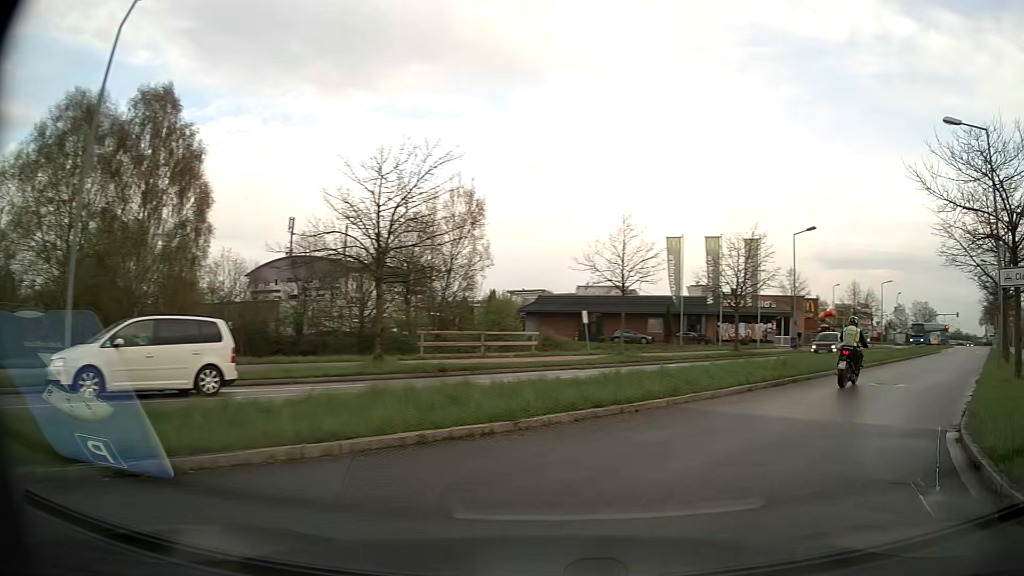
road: residential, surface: asphalt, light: Day
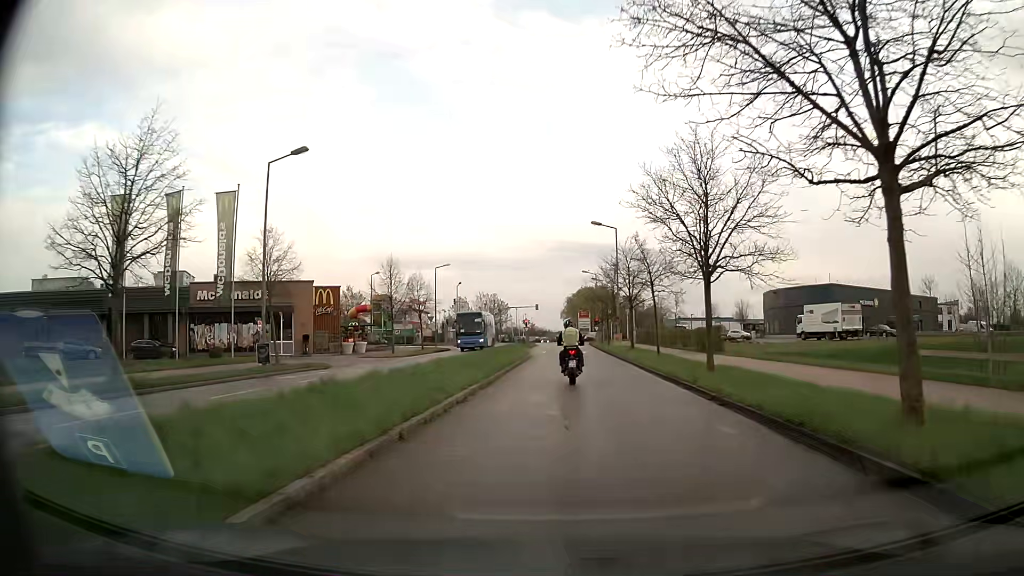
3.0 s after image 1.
(+11.2, +20.4) m; +39°
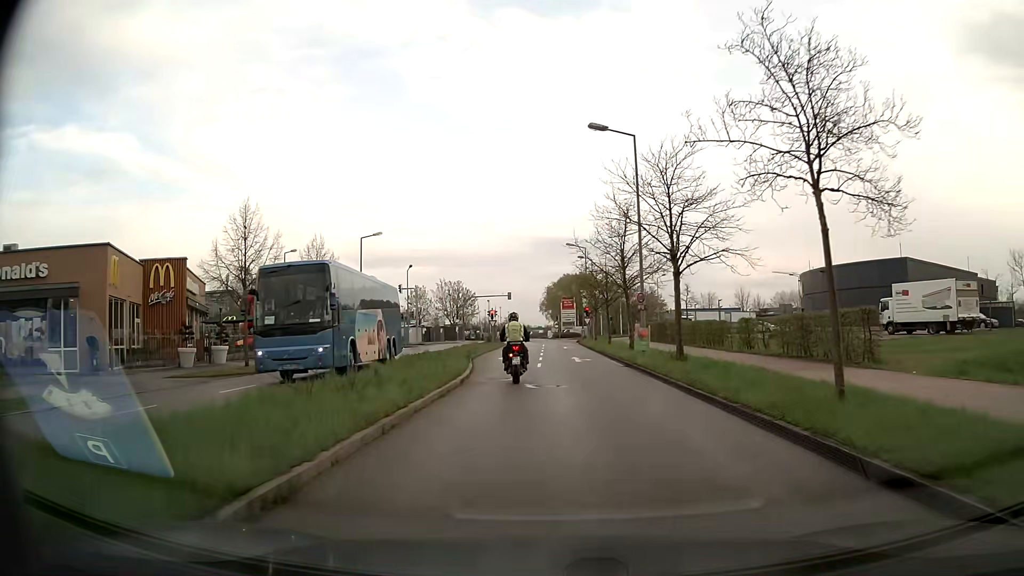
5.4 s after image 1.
(+0.6, +22.5) m; +2°
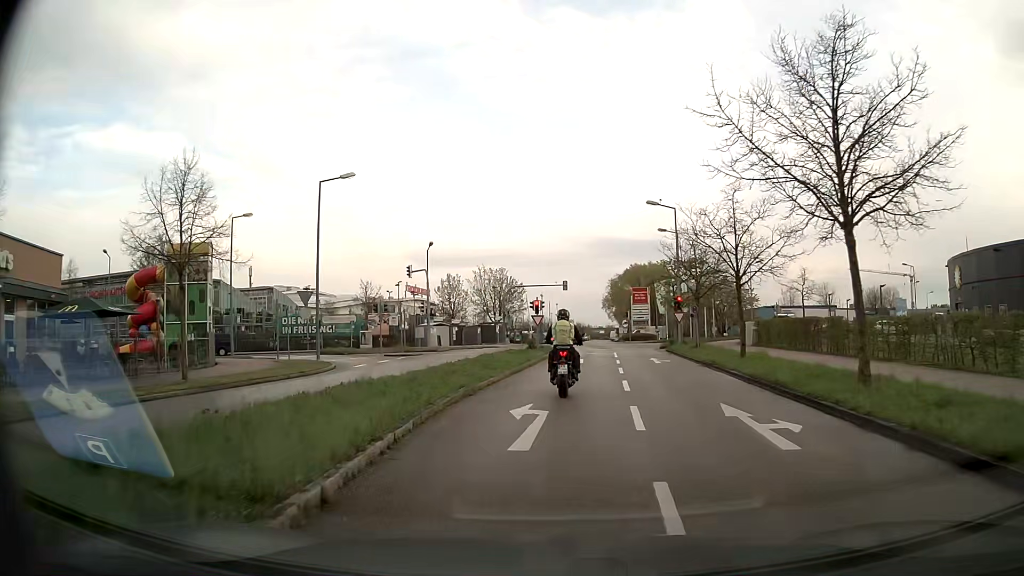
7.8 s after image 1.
(-0.7, +21.1) m; -5°
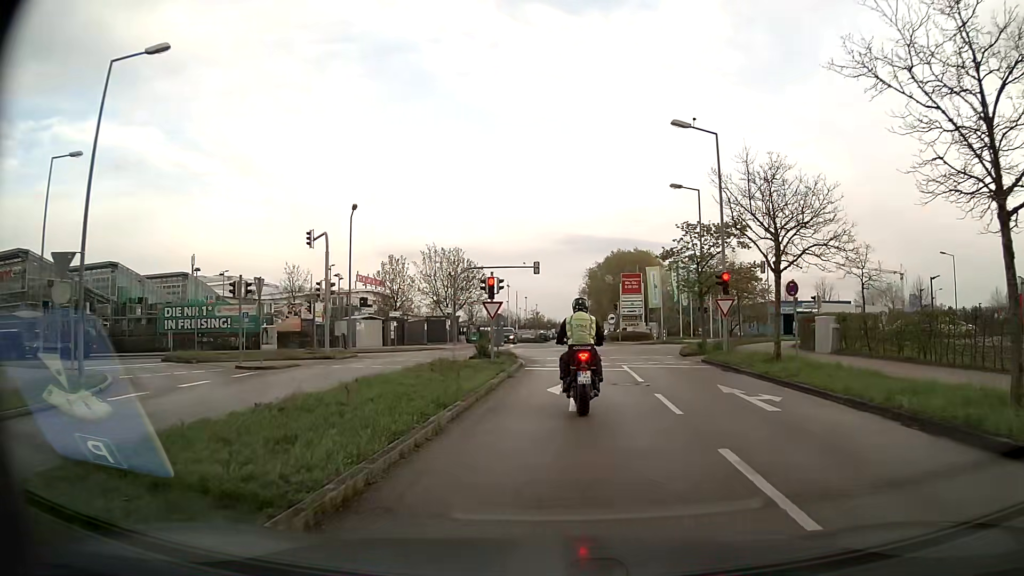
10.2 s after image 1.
(+0.1, +16.4) m; +2°
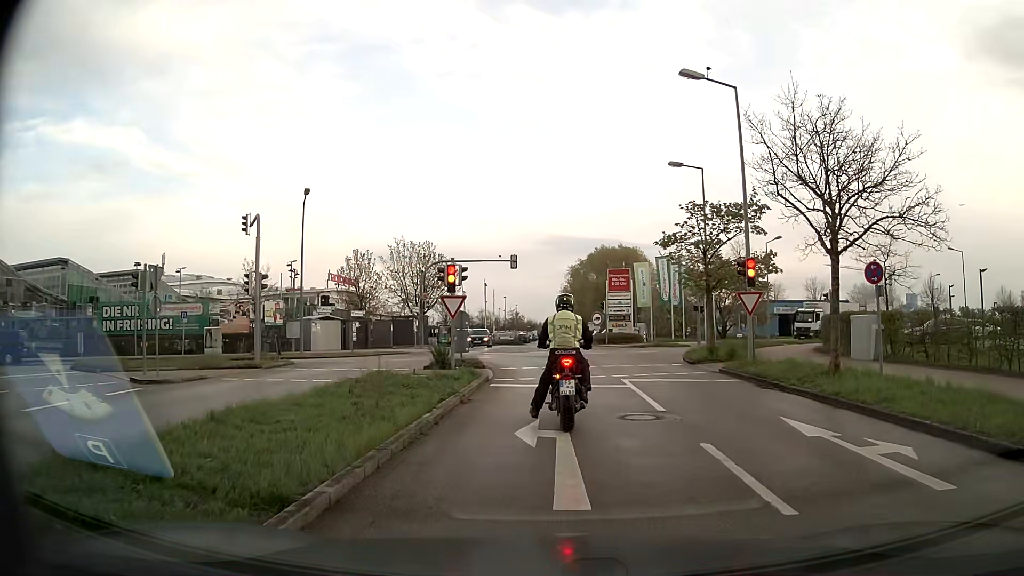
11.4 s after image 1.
(+0.1, +5.5) m; +2°
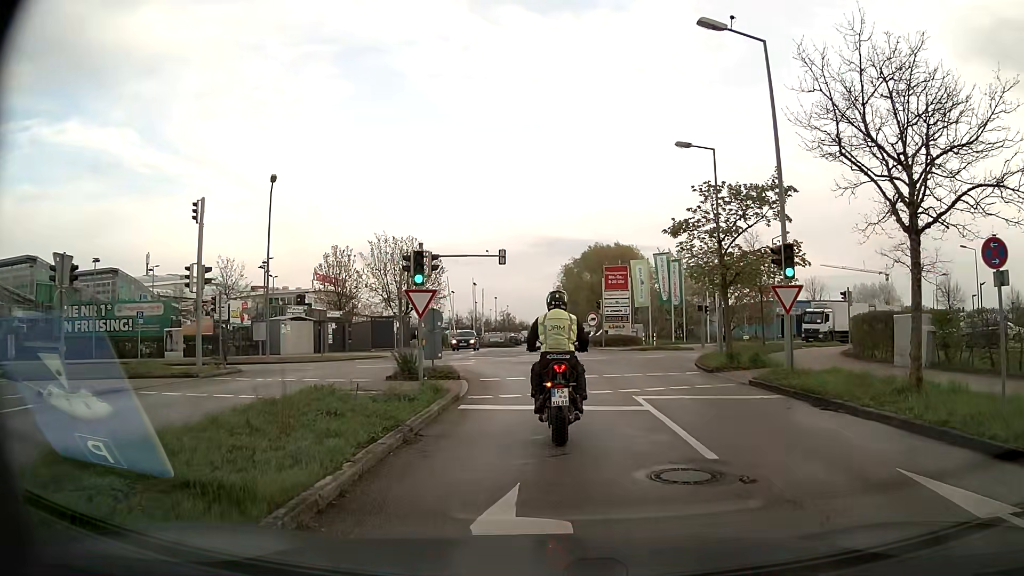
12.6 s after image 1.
(0.0, +3.8) m; +1°
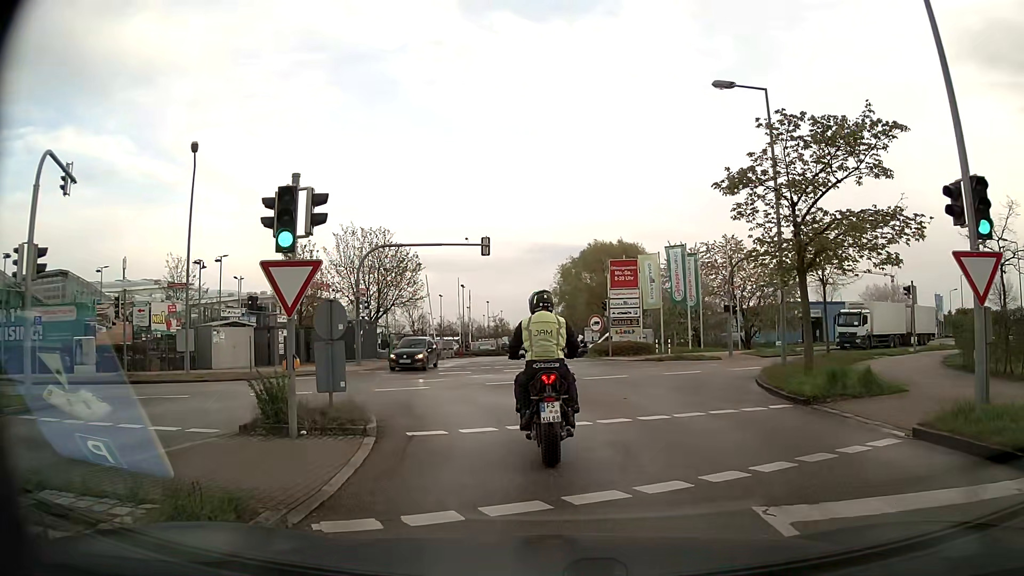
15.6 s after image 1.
(0.0, +8.4) m; -1°
(0, +10) (-3, +19) (-12, +22) (-21, +19) (-30, +14) (-39, +10) (-48, +5) (-57, +1) (-67, -2) (-76, -5) m
